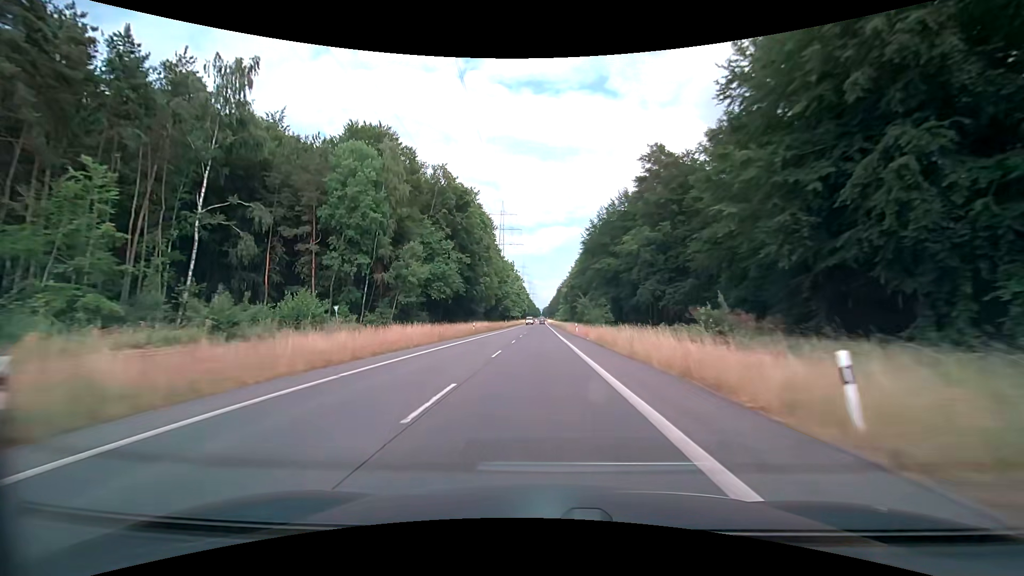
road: secondary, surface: asphalt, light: Day
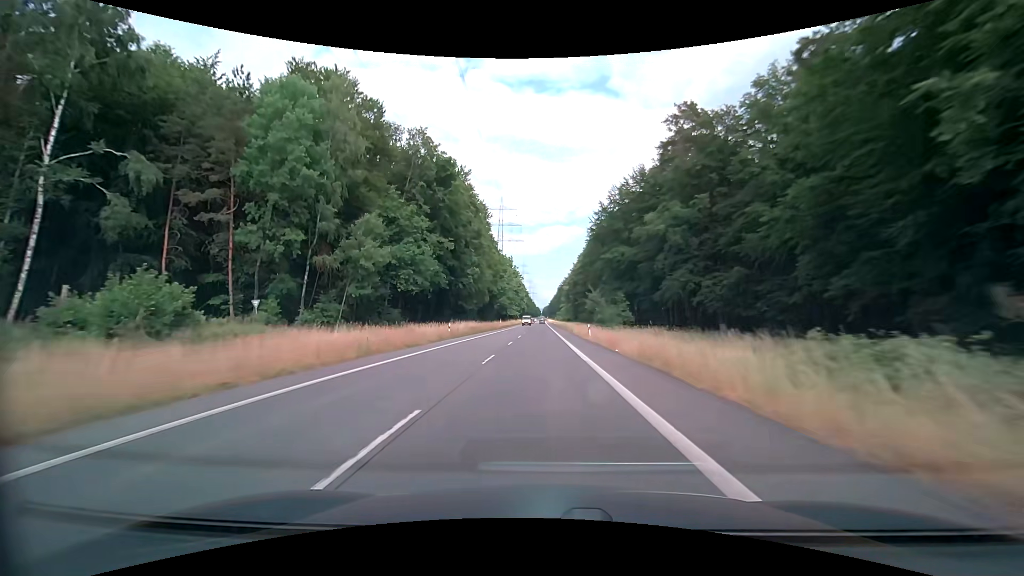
(0.0, +15.0) m; 0°
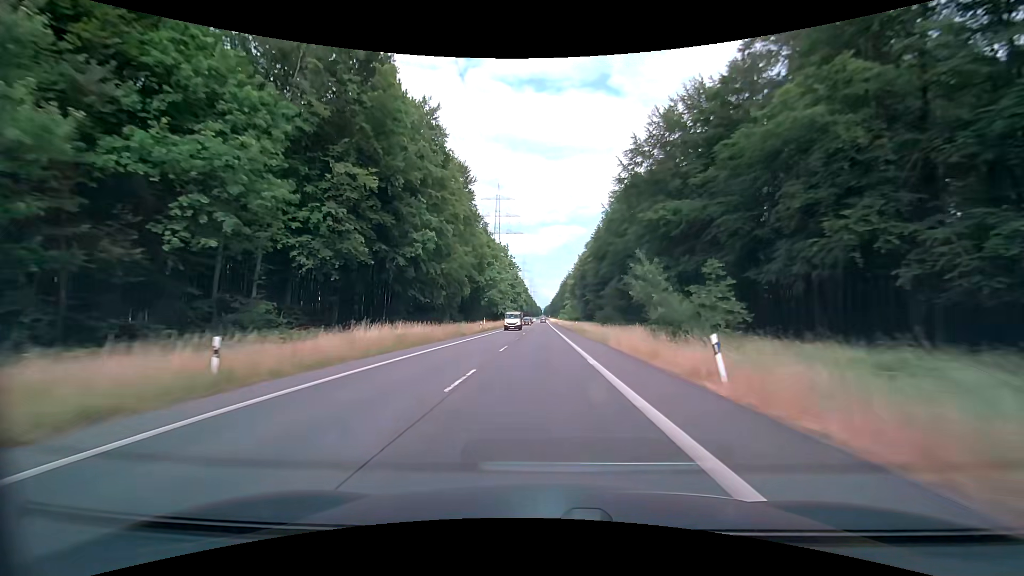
(0.0, +30.0) m; 0°
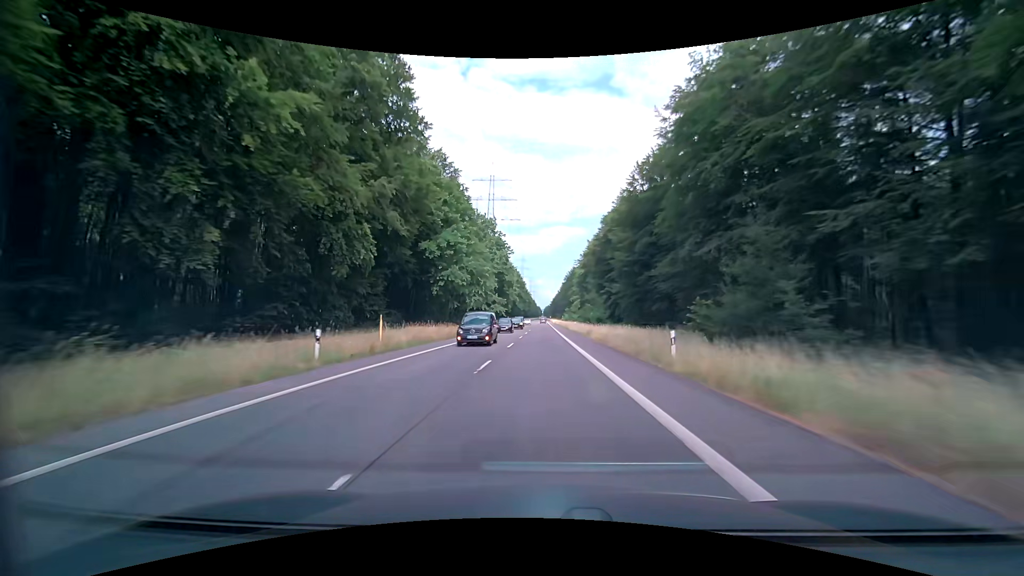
(-0.1, +45.1) m; 0°
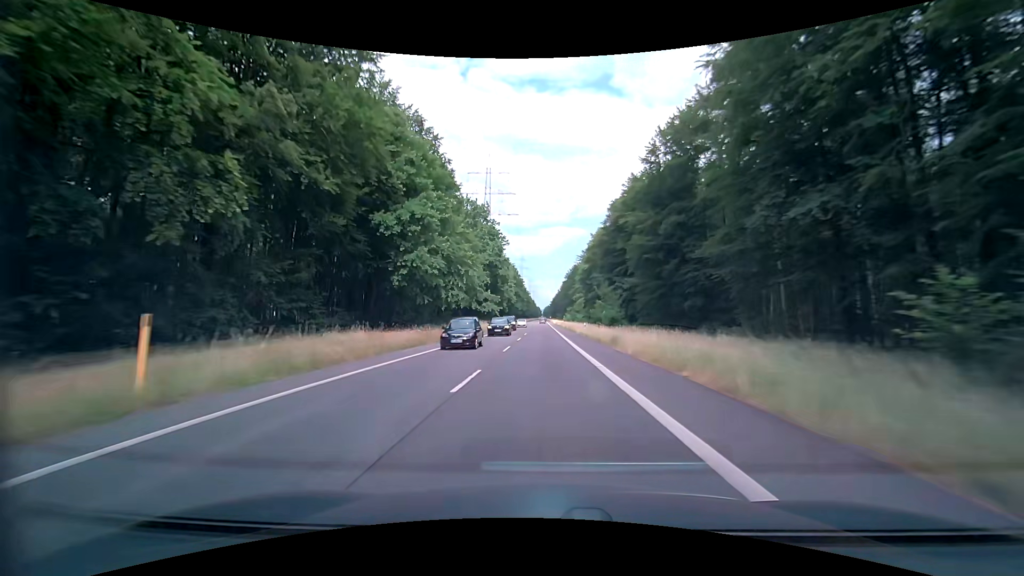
(0.0, +15.0) m; 0°
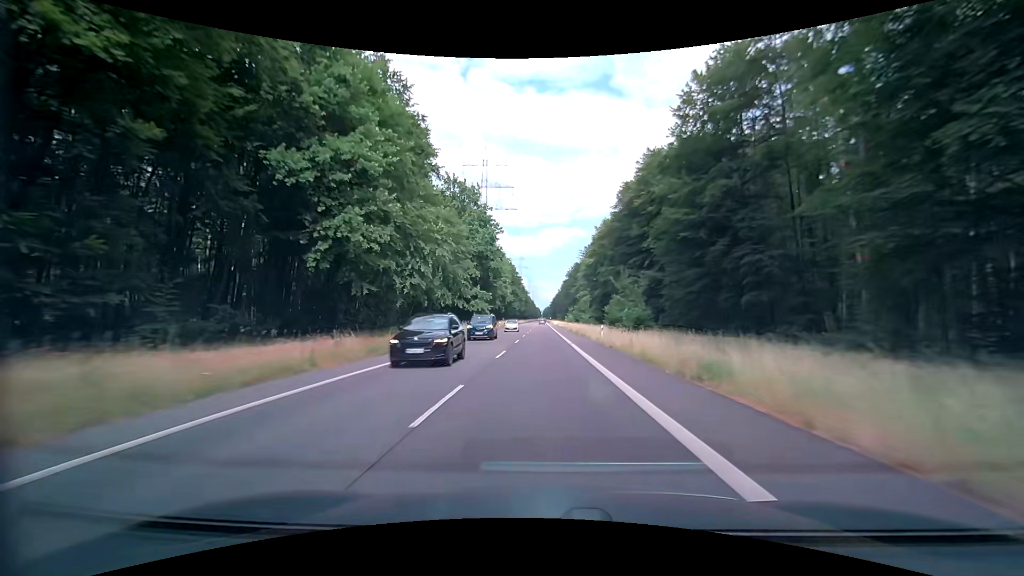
(+0.1, +15.0) m; 0°
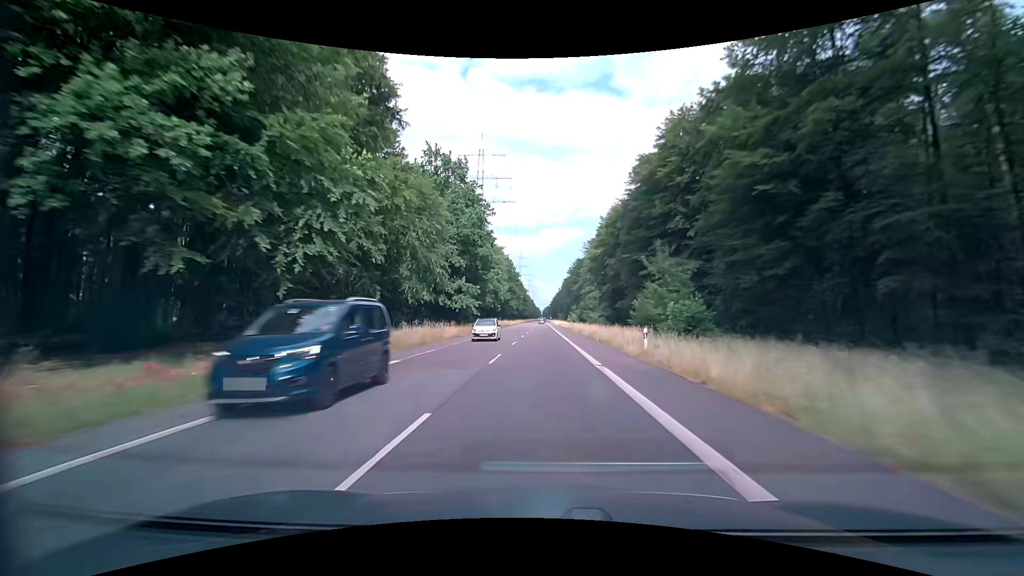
(0.0, +15.0) m; 0°
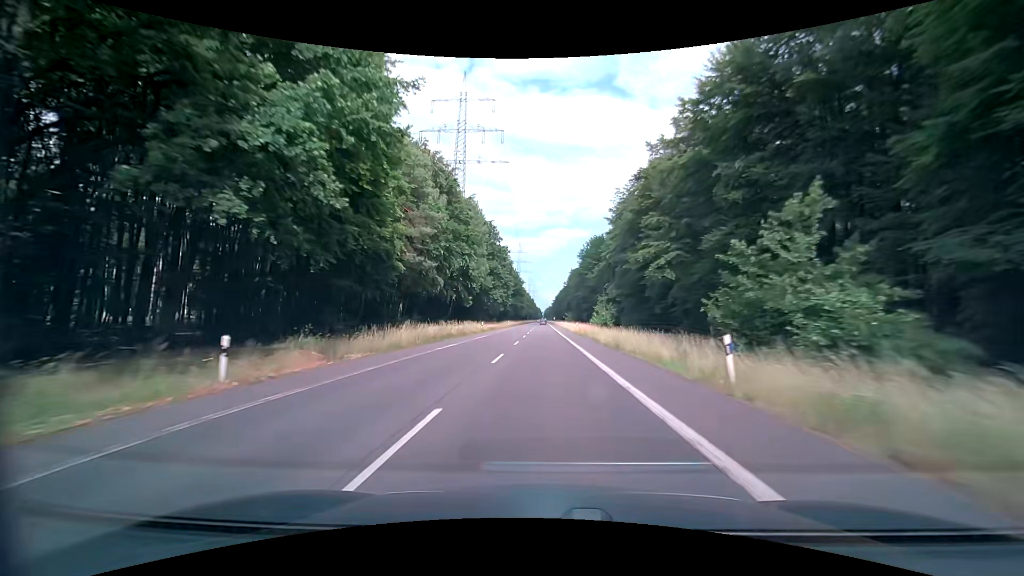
(-0.2, +59.9) m; 0°
(0, +10) (0, +20) (0, +30) (0, +40) (0, +50) (0, +60) (0, +70) (0, +80) (0, +90) (0, +100) m
